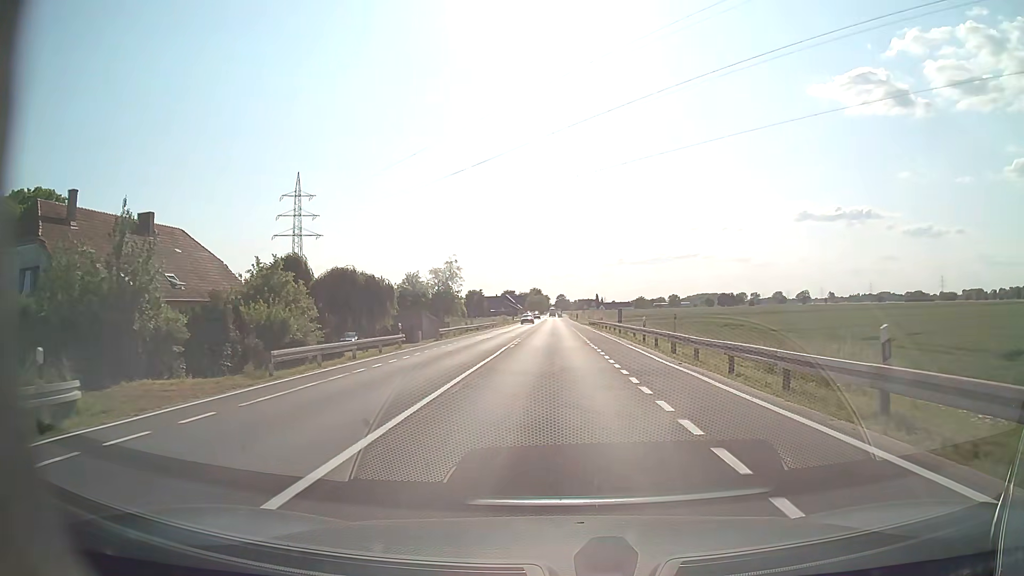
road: tertiary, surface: asphalt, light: Day
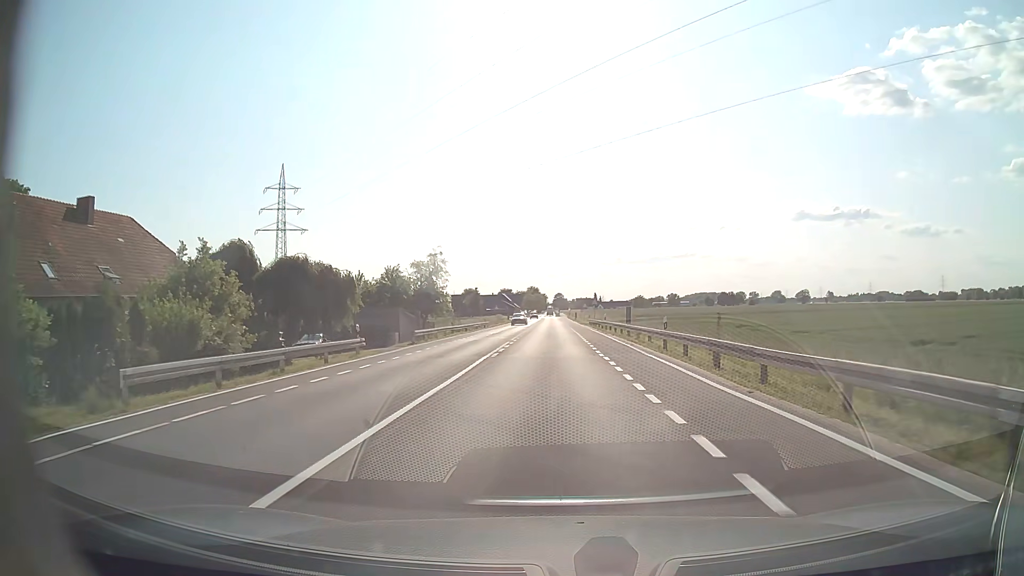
(0.0, +7.0) m; 0°
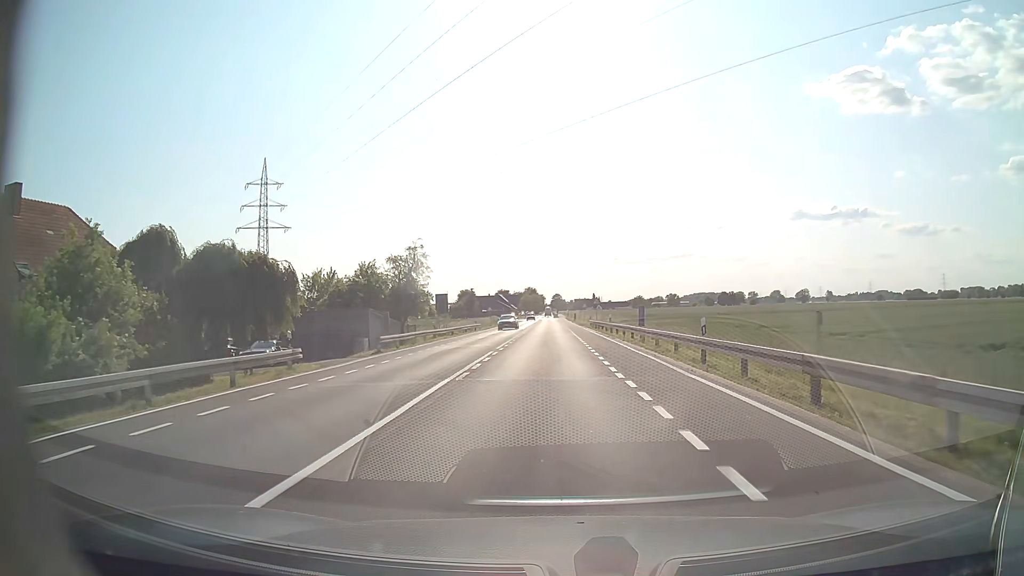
(0.0, +7.1) m; 0°
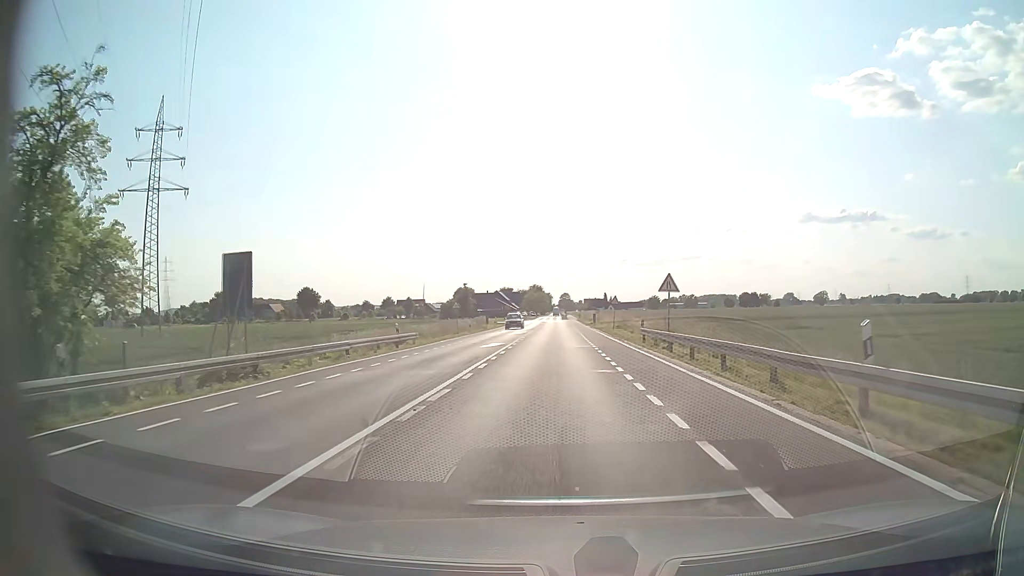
(-0.1, +38.0) m; 0°
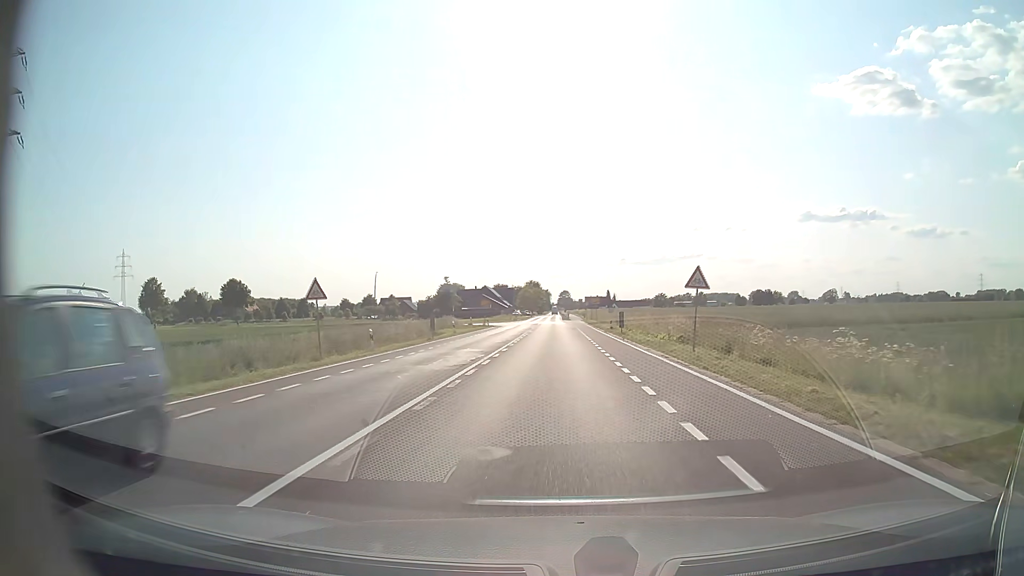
(+0.1, +33.1) m; 0°
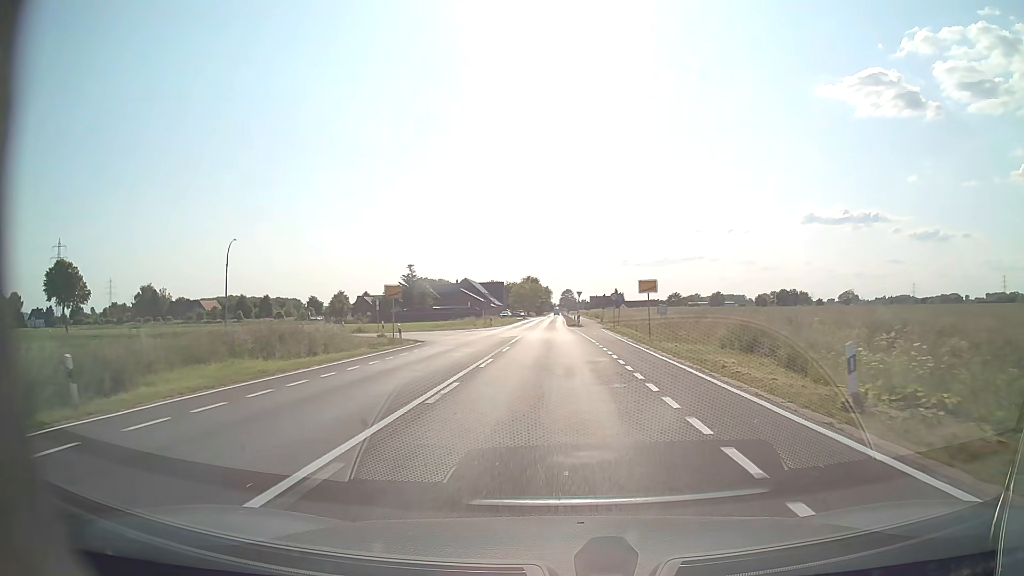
(0.0, +43.7) m; 0°
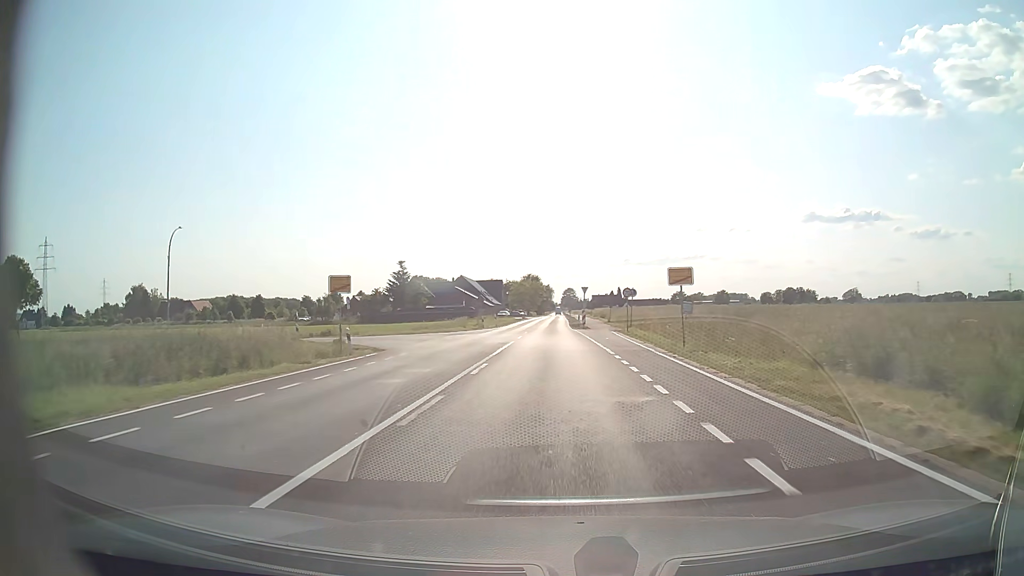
(0.0, +8.6) m; 0°
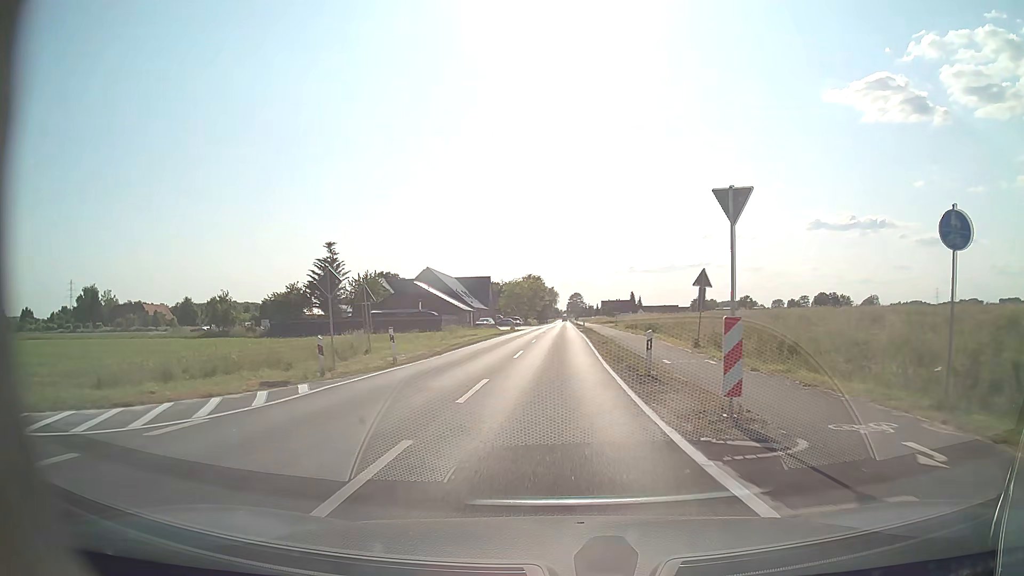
(-0.2, +40.7) m; -1°
(0, +10) (0, +20) (0, +30) (0, +40) (+1, +50) (+1, +60) (+1, +70) (+1, +80) (+1, +90) (+1, +100) m
